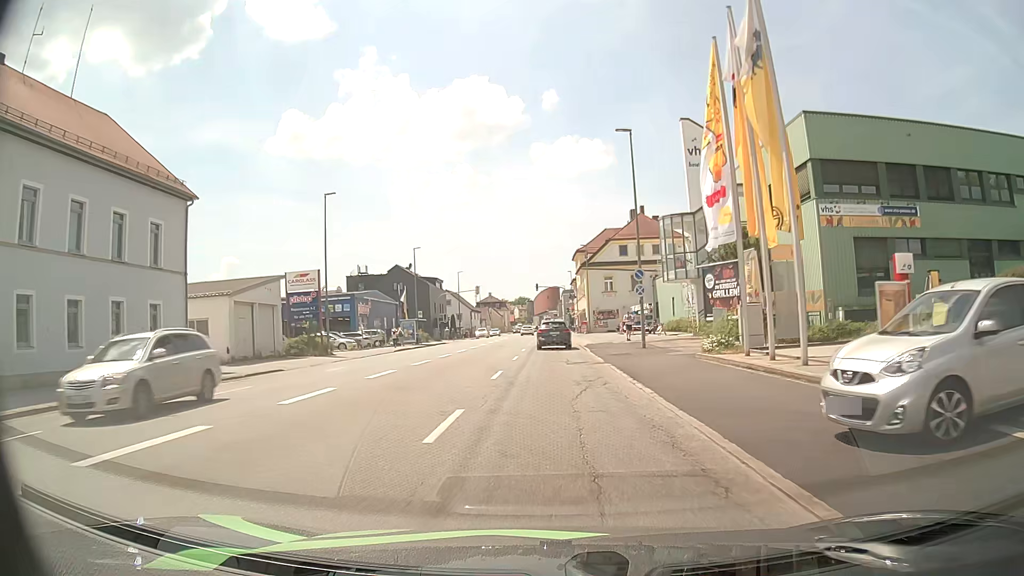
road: tertiary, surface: asphalt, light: Day
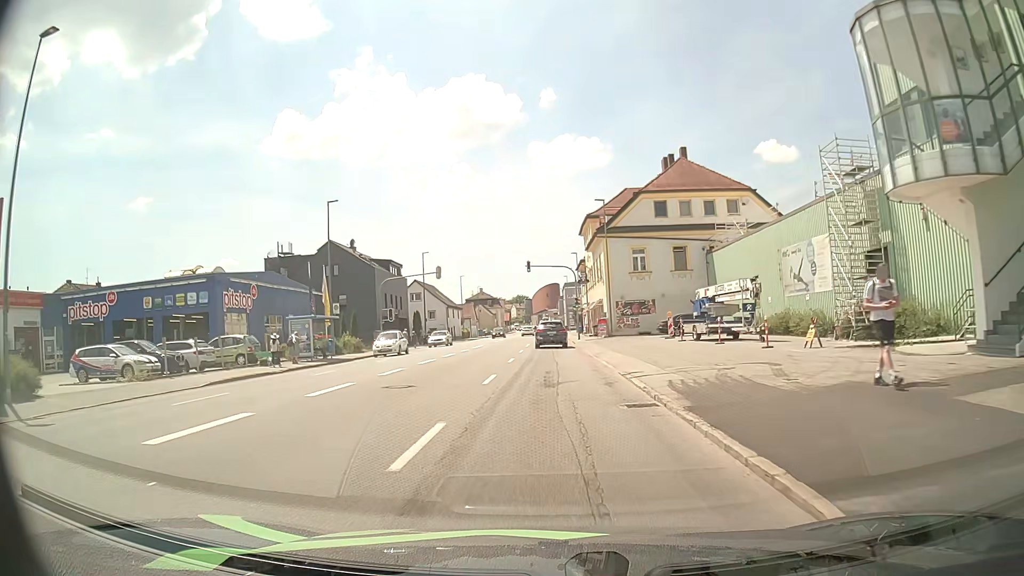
(+0.1, +28.4) m; -1°
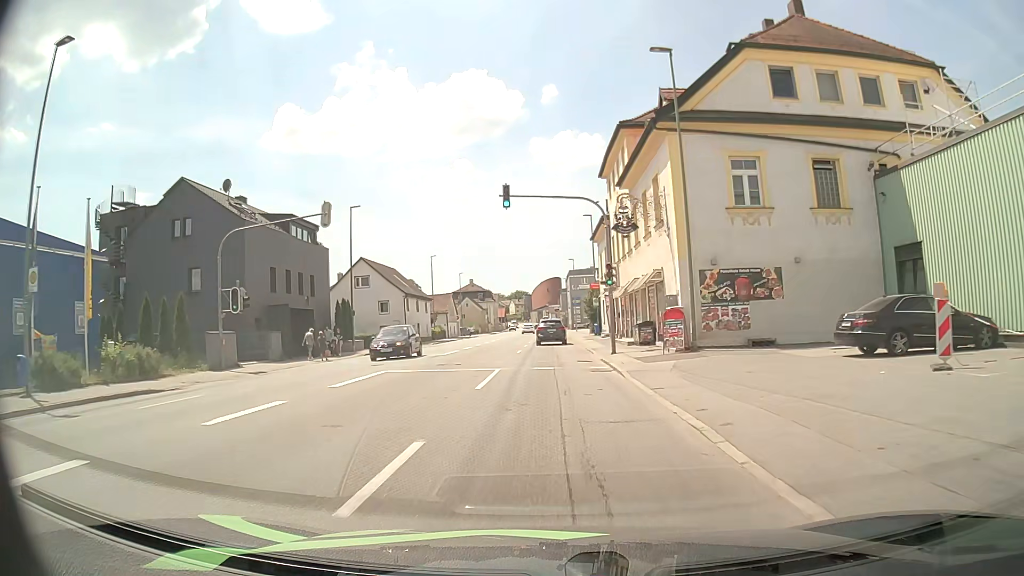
(+0.4, +28.6) m; 0°
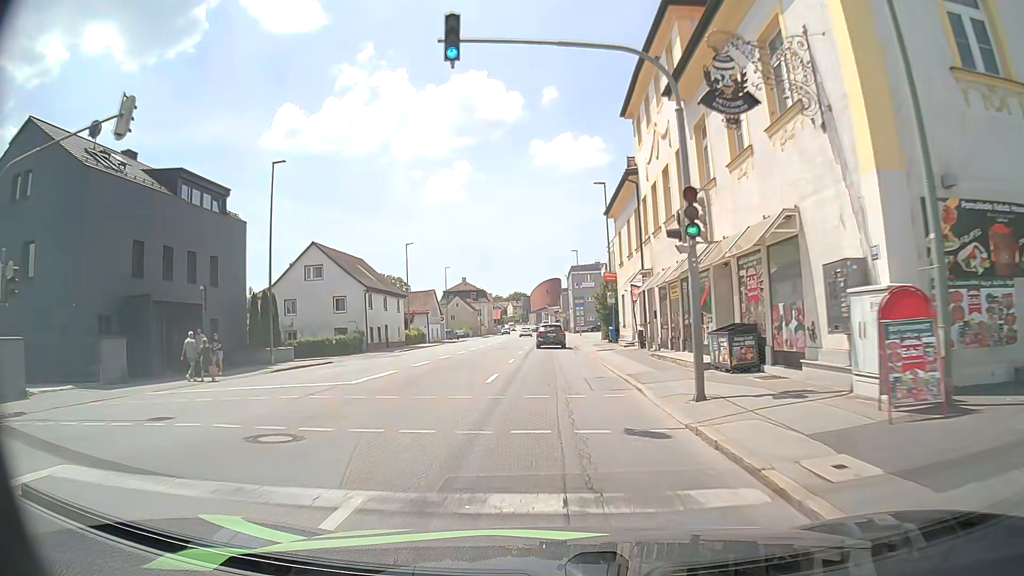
(0.0, +14.5) m; 0°
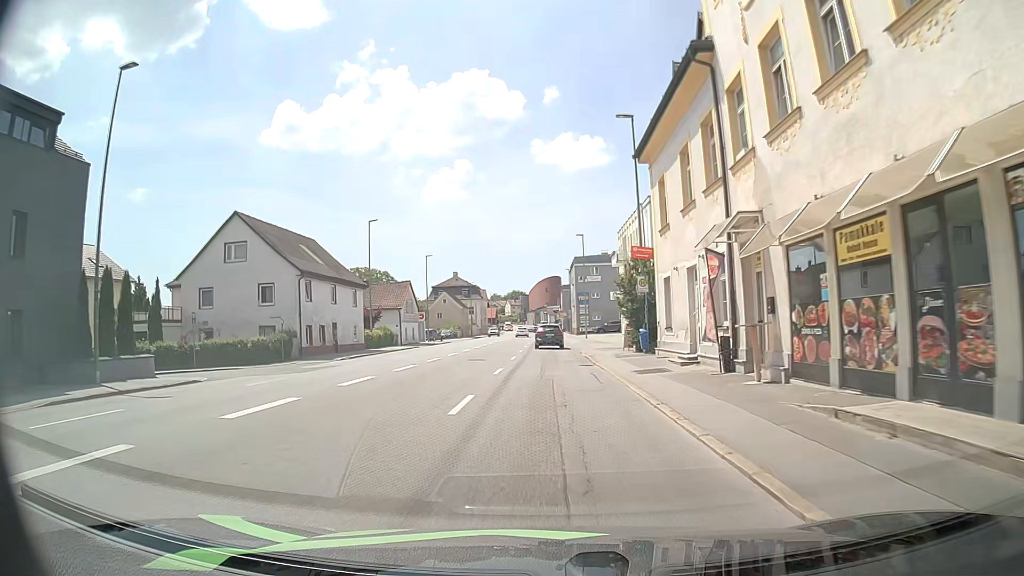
(0.0, +14.6) m; 0°
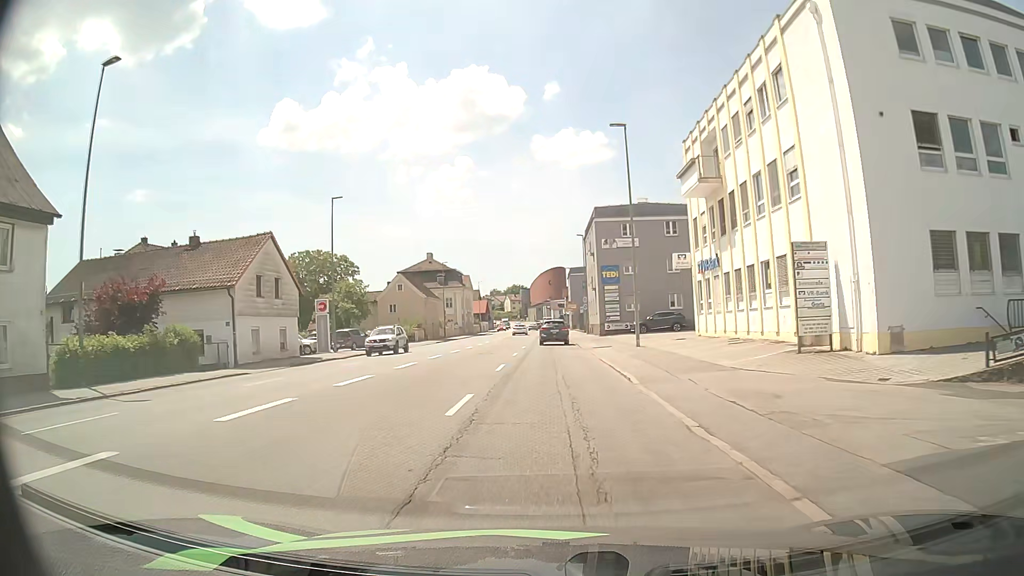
(+0.2, +36.5) m; 0°
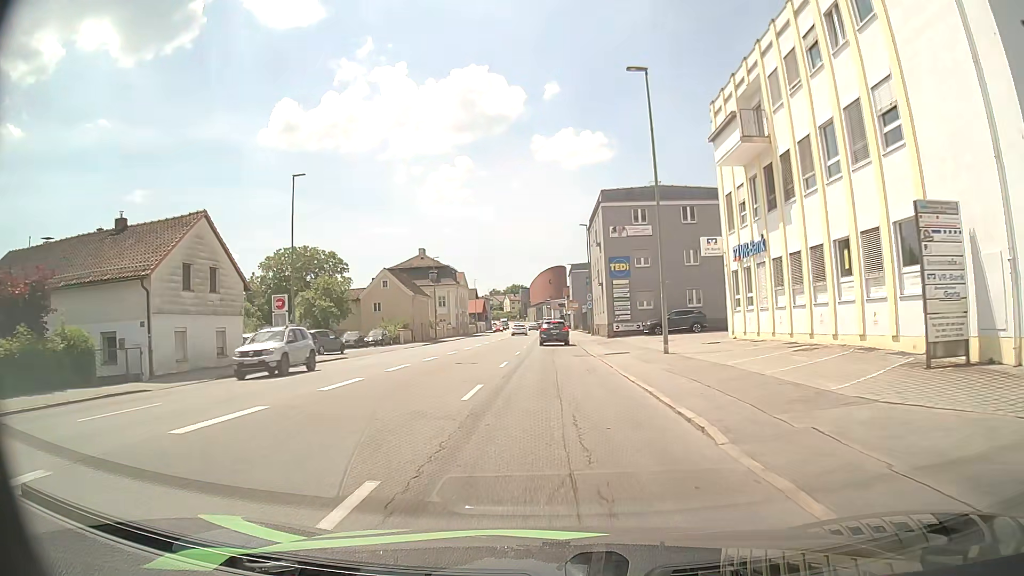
(0.0, +7.2) m; 0°
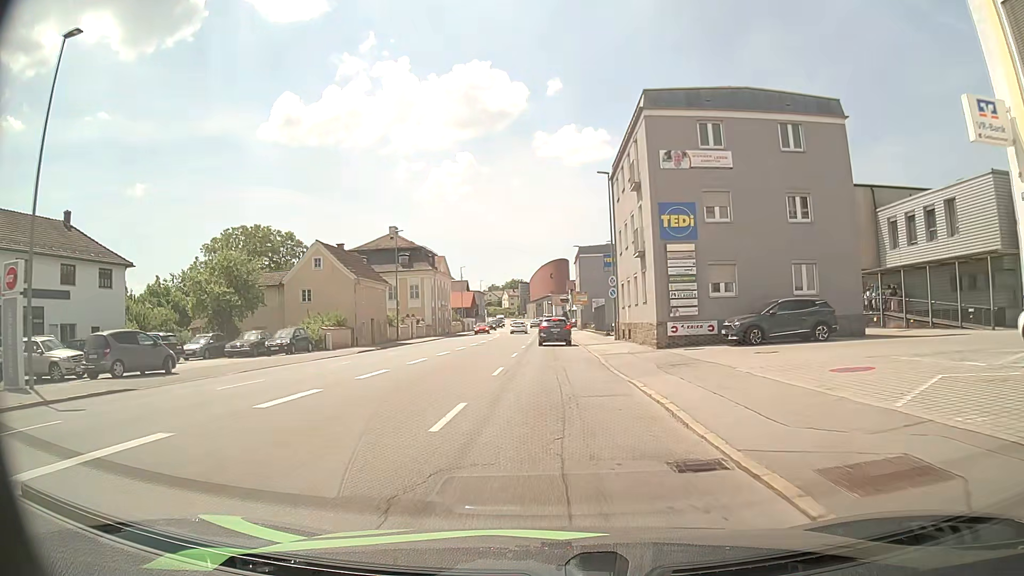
(0.0, +21.5) m; 0°
(0, +10) (0, +20) (0, +30) (0, +40) (0, +50) (0, +60) (0, +70) (0, +80) (0, +90) (0, +100) m
